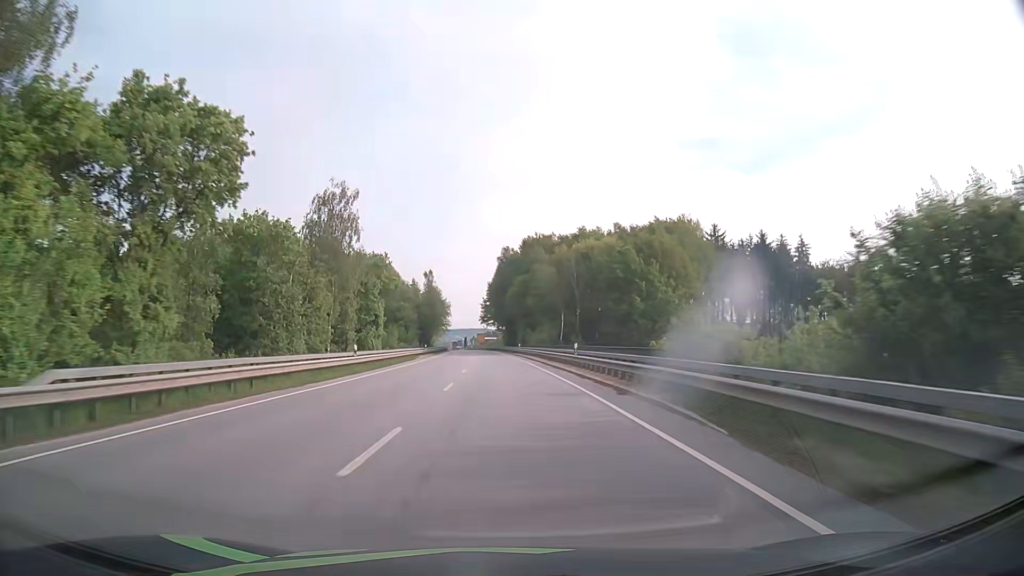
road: primary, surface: asphalt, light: Day
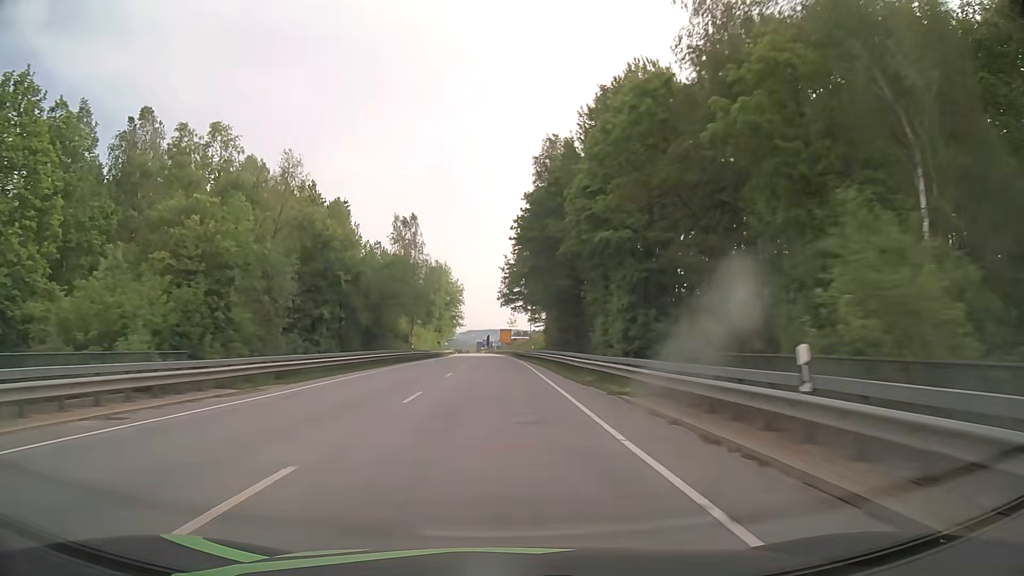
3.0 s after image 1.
(-1.8, +76.1) m; -3°
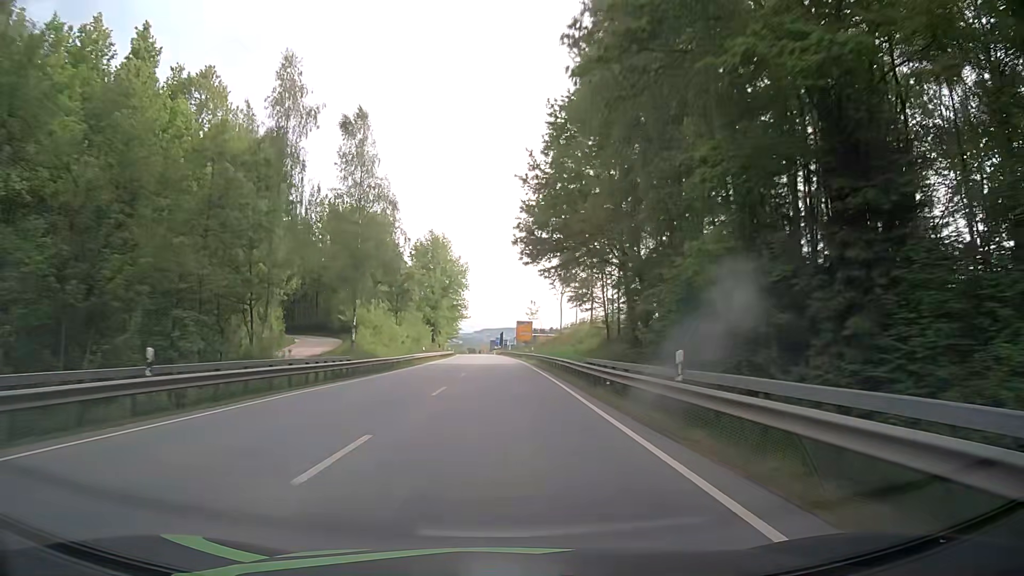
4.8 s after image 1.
(-0.7, +45.6) m; -2°
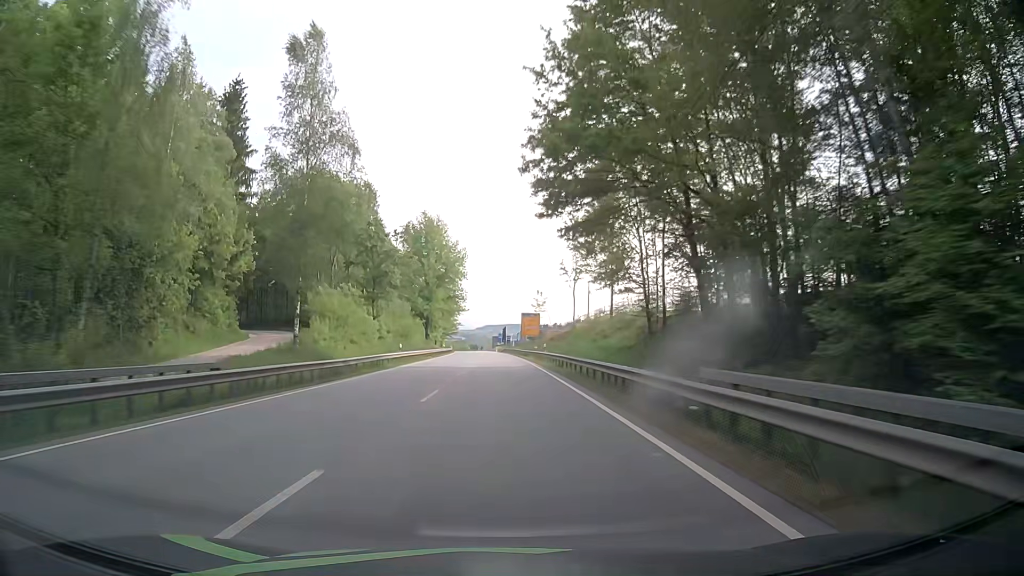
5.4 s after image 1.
(0.0, +15.2) m; 0°
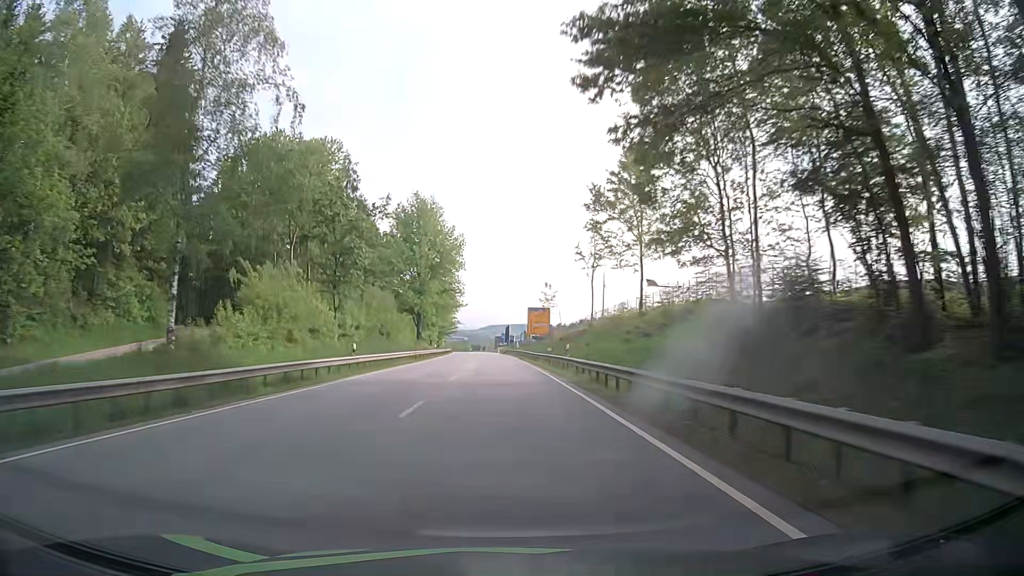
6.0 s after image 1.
(0.0, +15.3) m; 0°
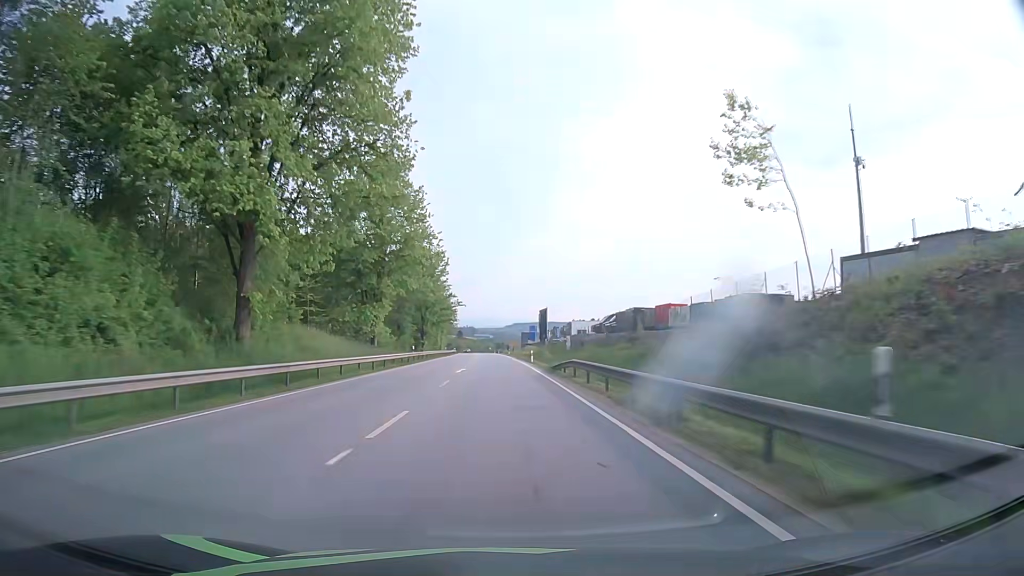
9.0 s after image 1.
(-1.6, +76.4) m; -2°
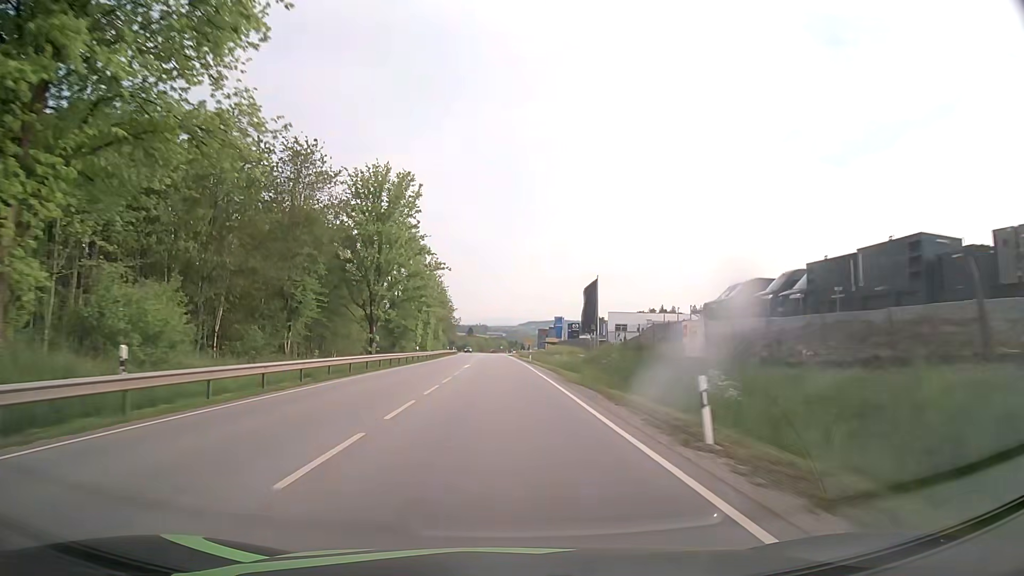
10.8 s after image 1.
(-0.5, +46.2) m; -1°
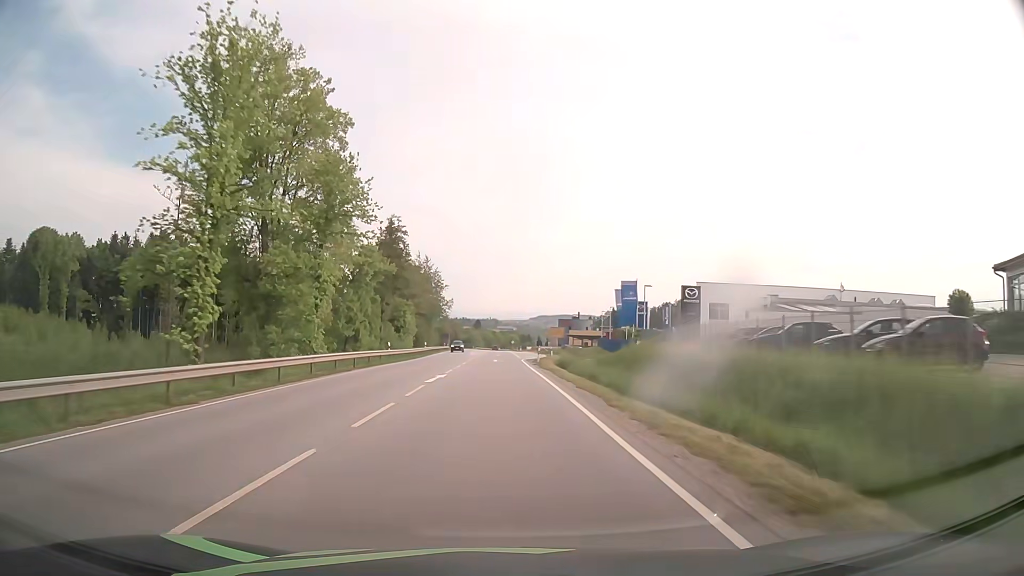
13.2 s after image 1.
(-0.4, +62.0) m; -1°
(0, +10) (0, +20) (0, +30) (0, +40) (0, +50) (0, +60) (0, +70) (0, +80) (0, +90) (0, +100) m
